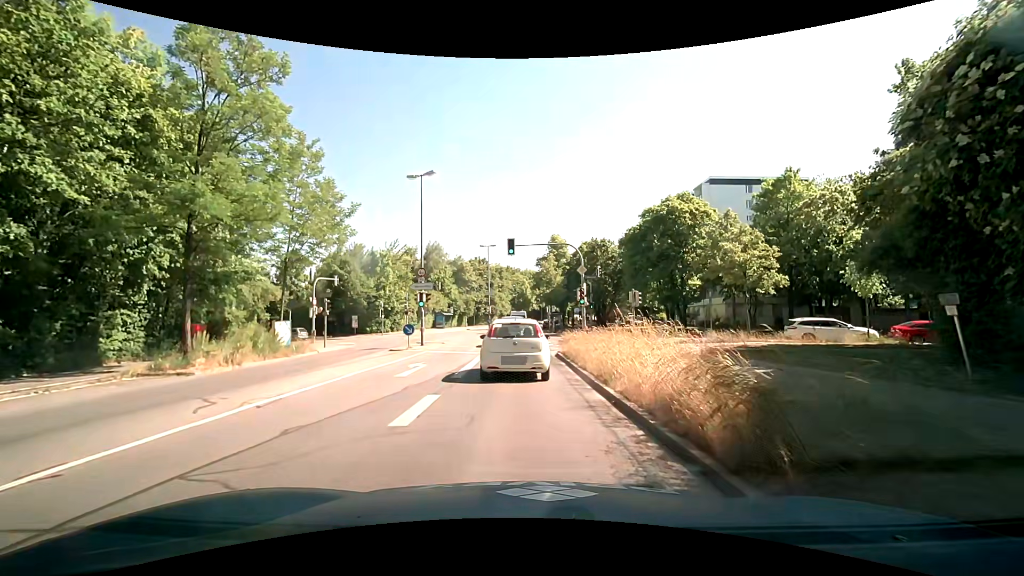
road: secondary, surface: asphalt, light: Day
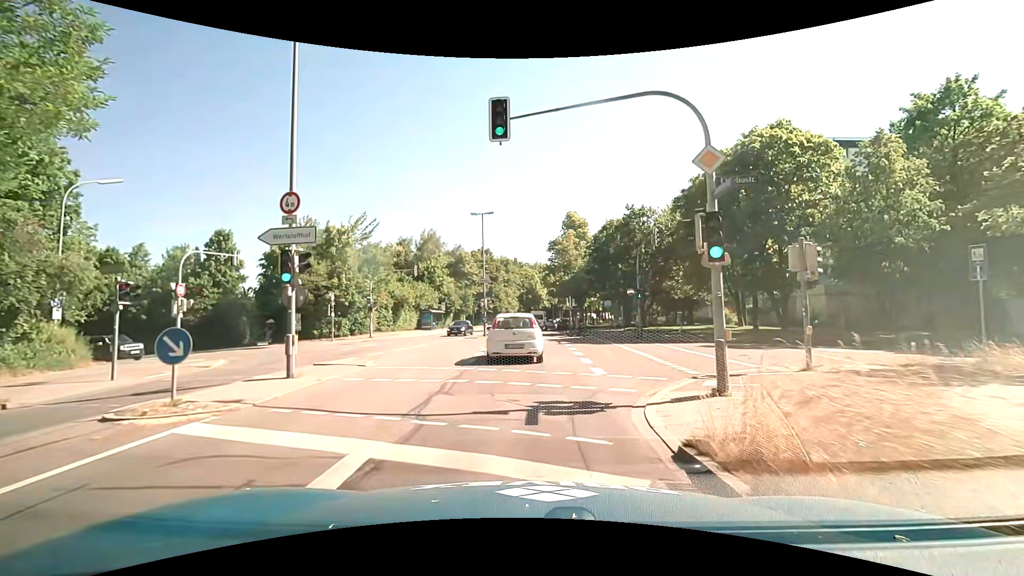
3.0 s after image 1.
(-0.1, +17.6) m; -1°
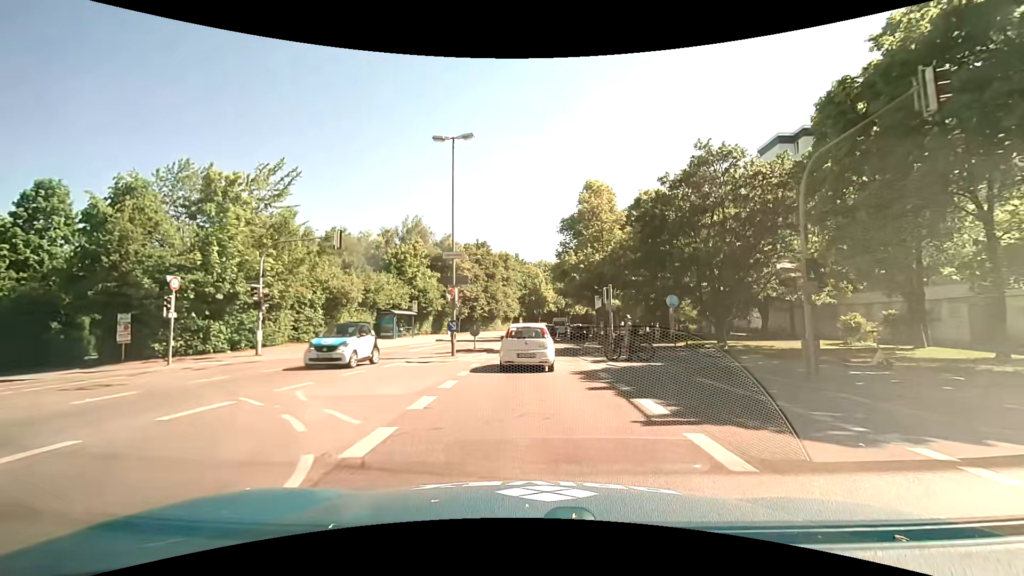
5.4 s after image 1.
(-0.1, +19.1) m; 0°
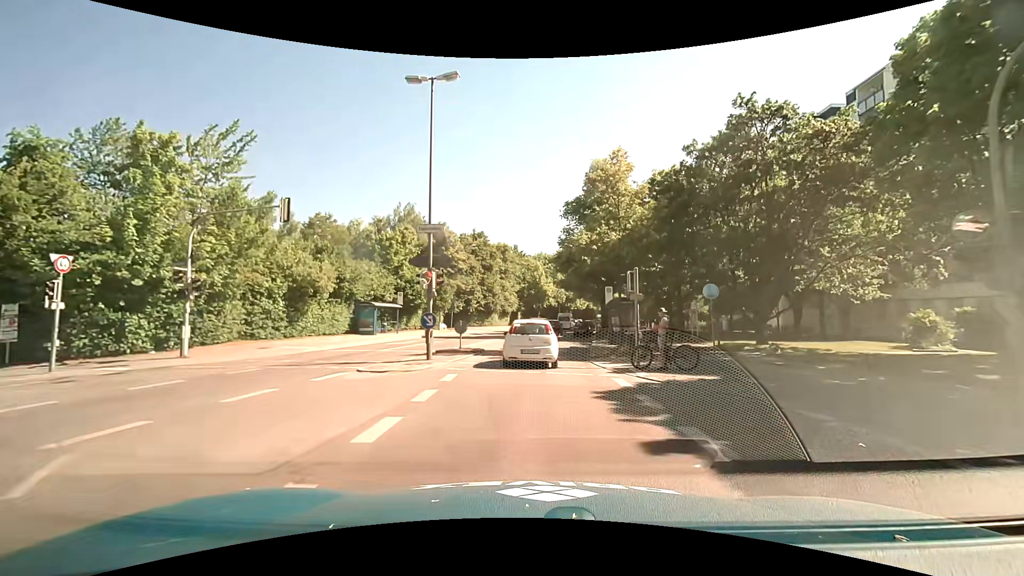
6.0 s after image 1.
(-0.1, +5.4) m; -1°
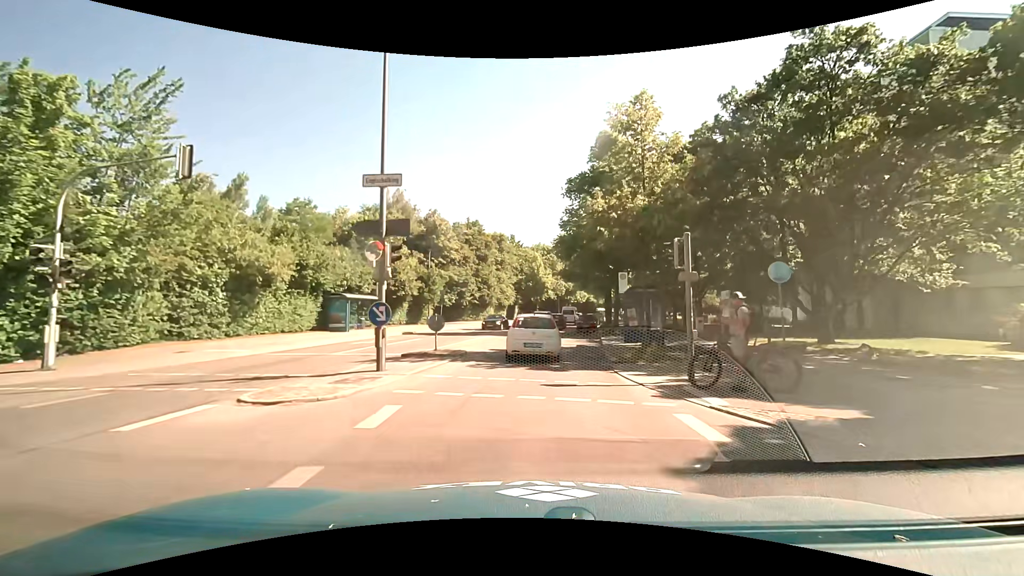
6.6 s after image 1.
(0.0, +5.6) m; 0°
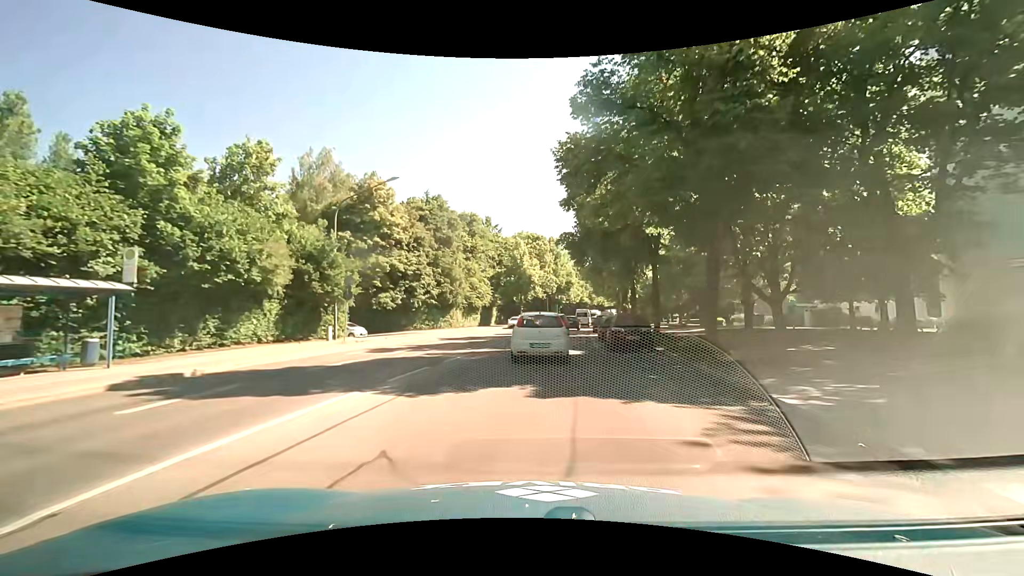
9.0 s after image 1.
(+0.3, +23.3) m; +3°
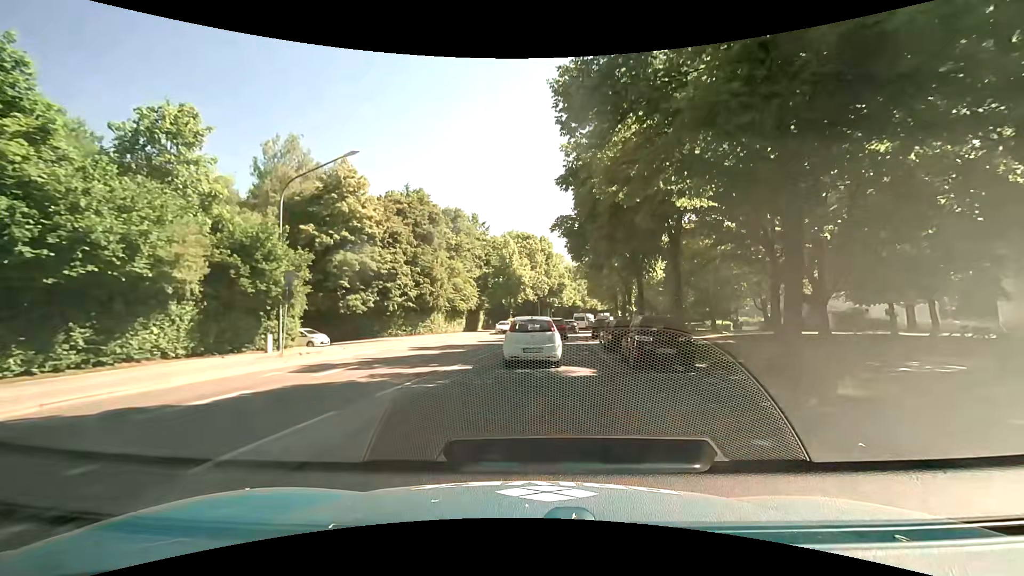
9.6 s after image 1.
(0.0, +5.8) m; +1°
(0, +10) (0, +20) (+1, +30) (+2, +40) (+3, +50) (+5, +60) (+6, +70) (+8, +79) (+10, +89) (+12, +99) m
